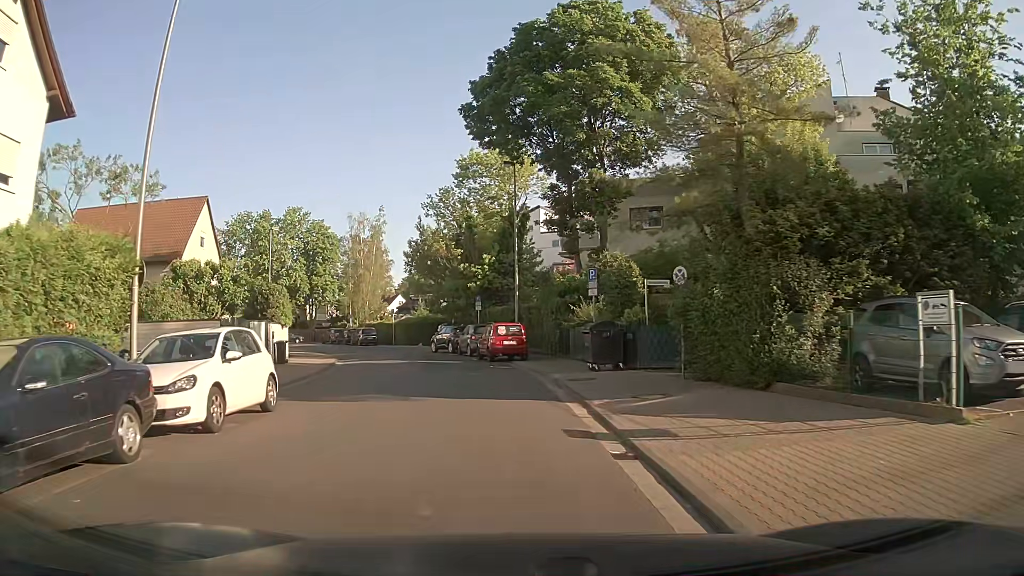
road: residential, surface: asphalt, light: Day
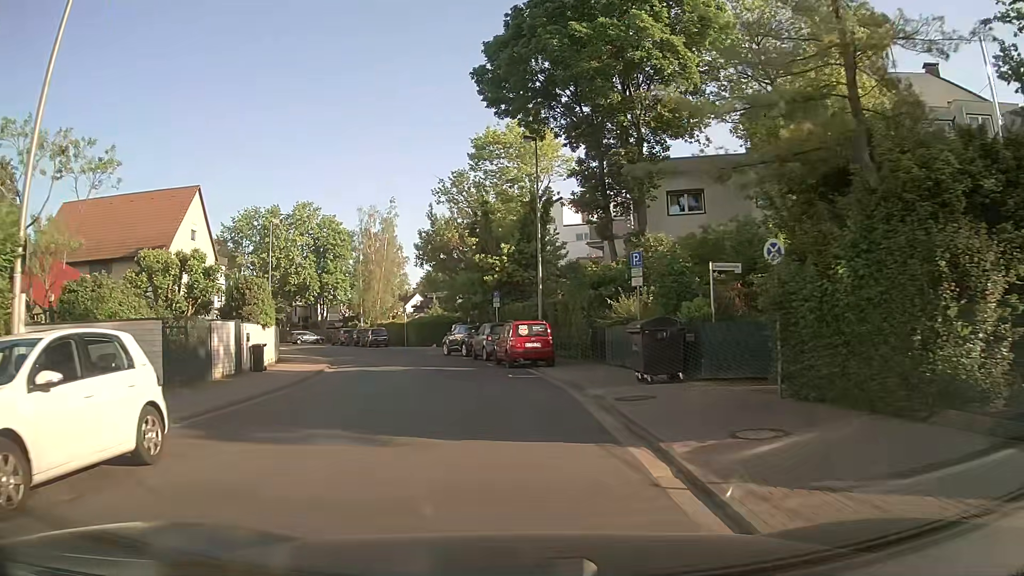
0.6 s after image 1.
(-0.1, +4.8) m; -2°
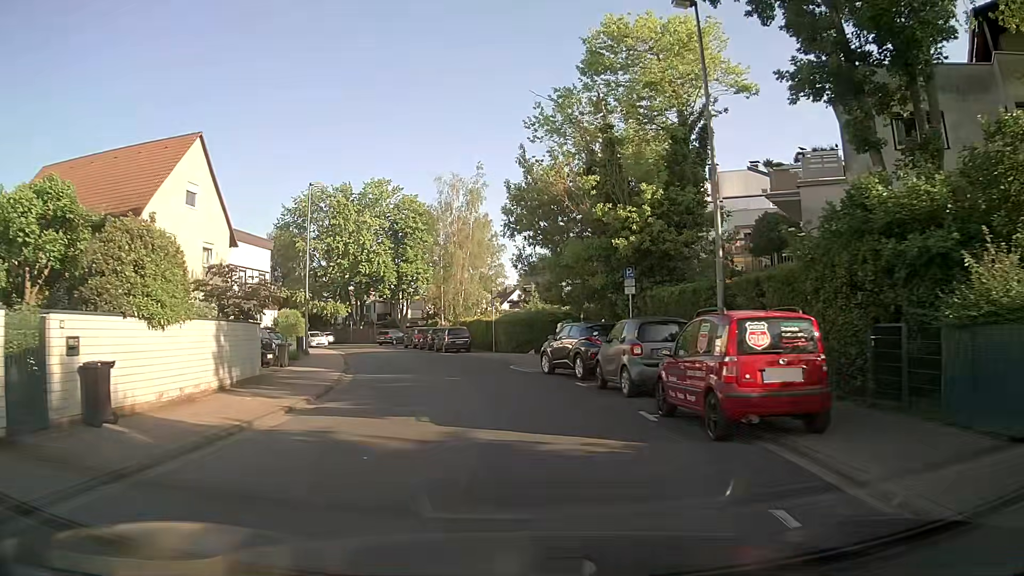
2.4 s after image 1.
(-1.1, +14.4) m; -10°
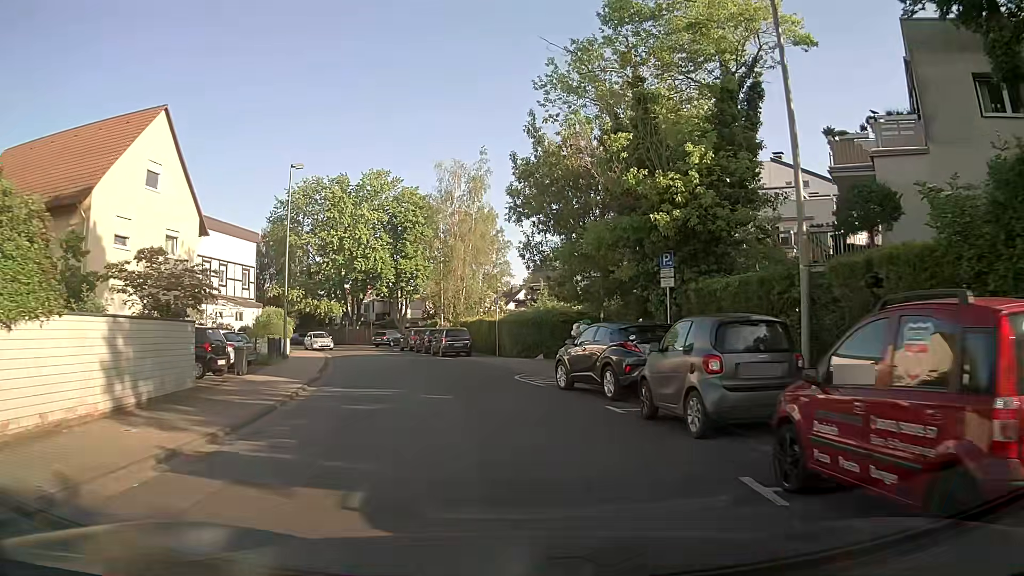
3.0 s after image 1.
(0.0, +4.8) m; +1°
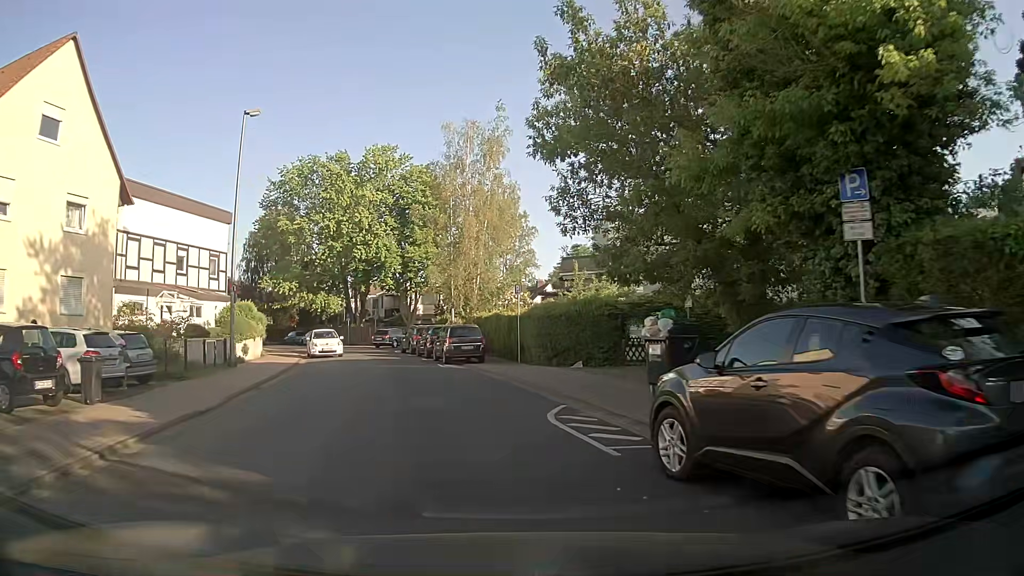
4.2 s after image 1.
(-0.2, +9.6) m; -3°
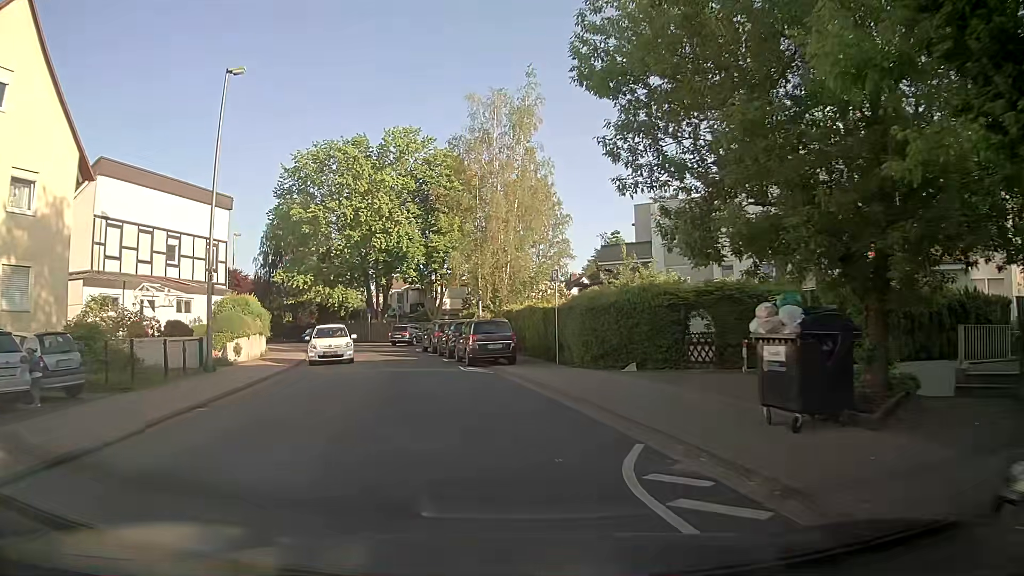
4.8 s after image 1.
(0.0, +4.8) m; -1°
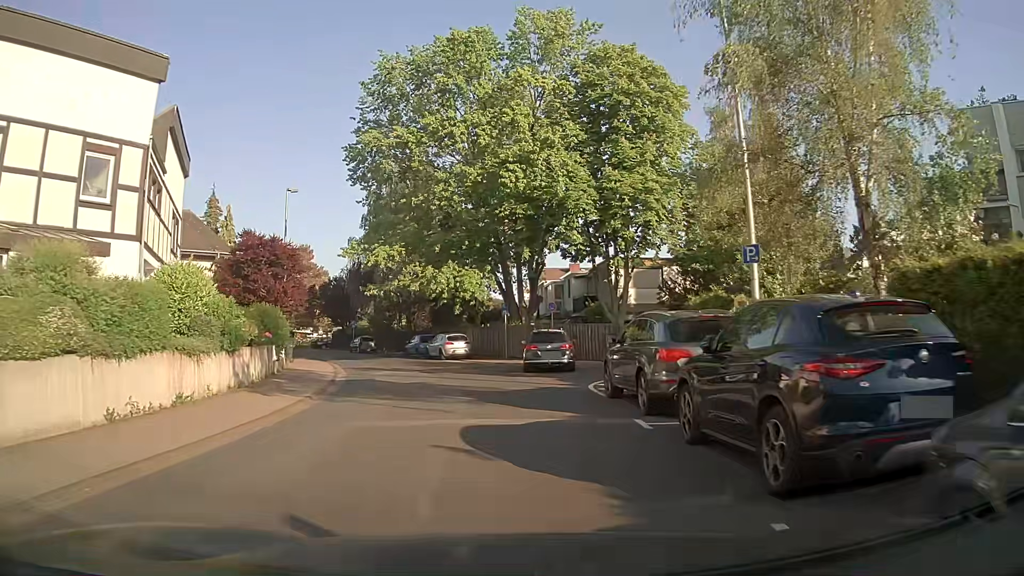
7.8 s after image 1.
(-3.5, +23.7) m; -14°
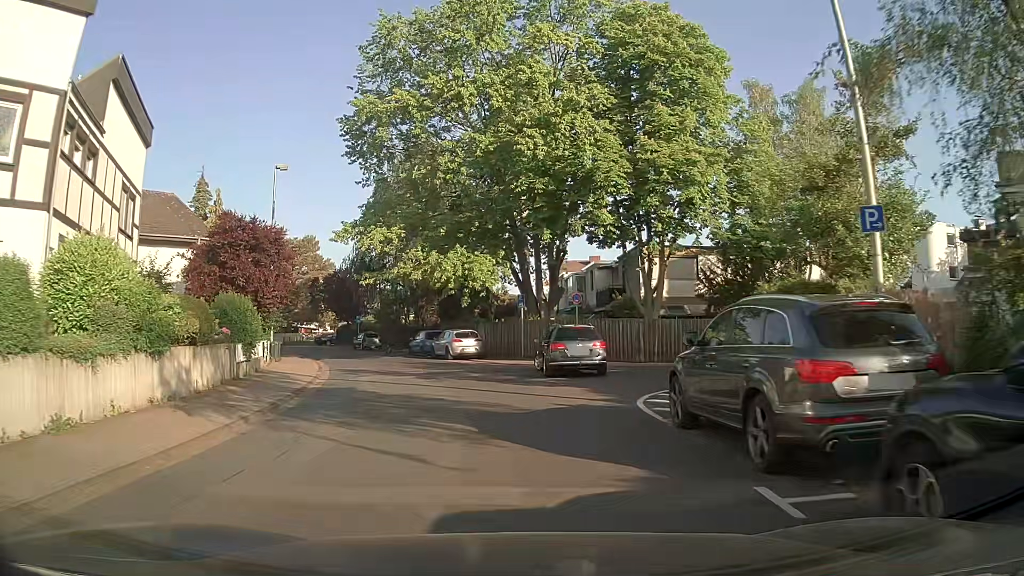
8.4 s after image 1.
(-0.1, +4.8) m; -2°
(0, +10) (-2, +20) (-4, +30) (-7, +39) (-11, +48) (-16, +57) (-21, +66) (-27, +74) (-34, +81) (-42, +87) m
